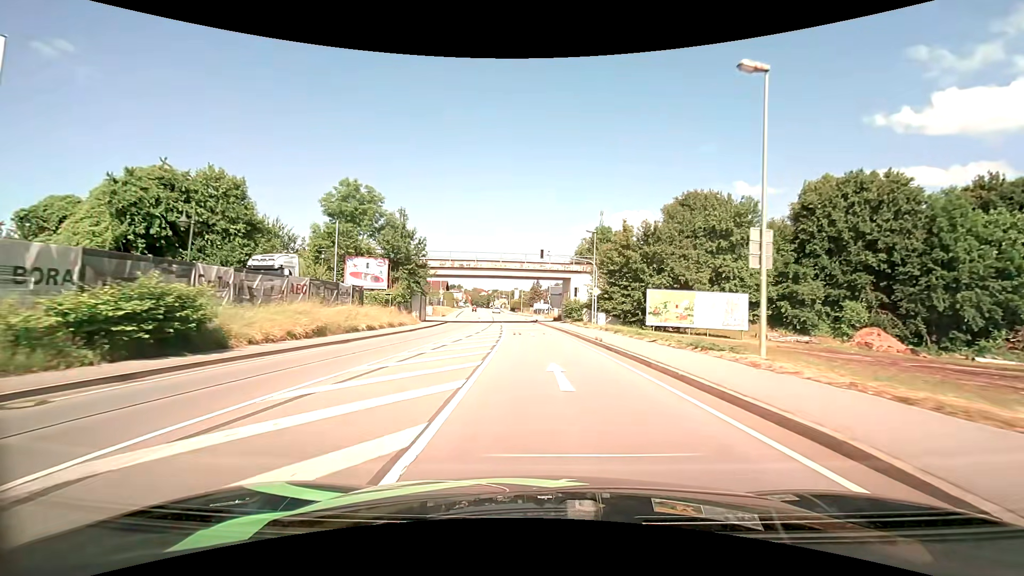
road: primary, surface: asphalt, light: Day
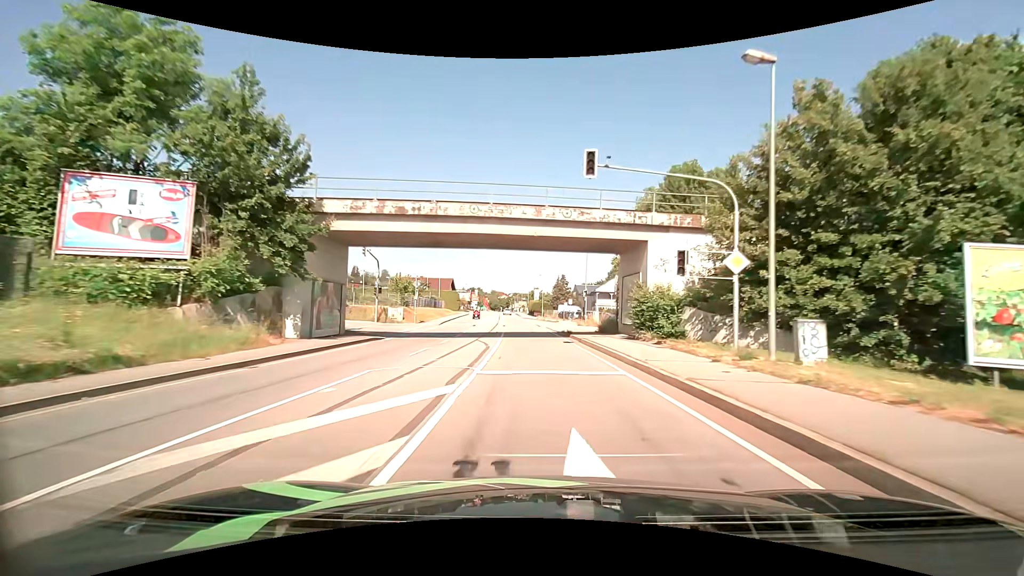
(-0.5, +27.9) m; -2°
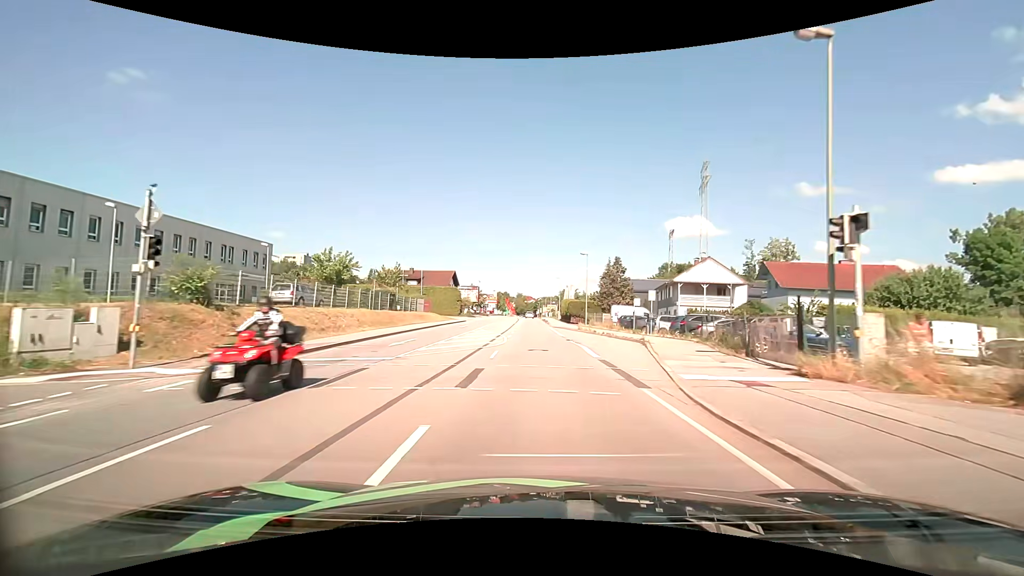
(-1.1, +36.9) m; -3°
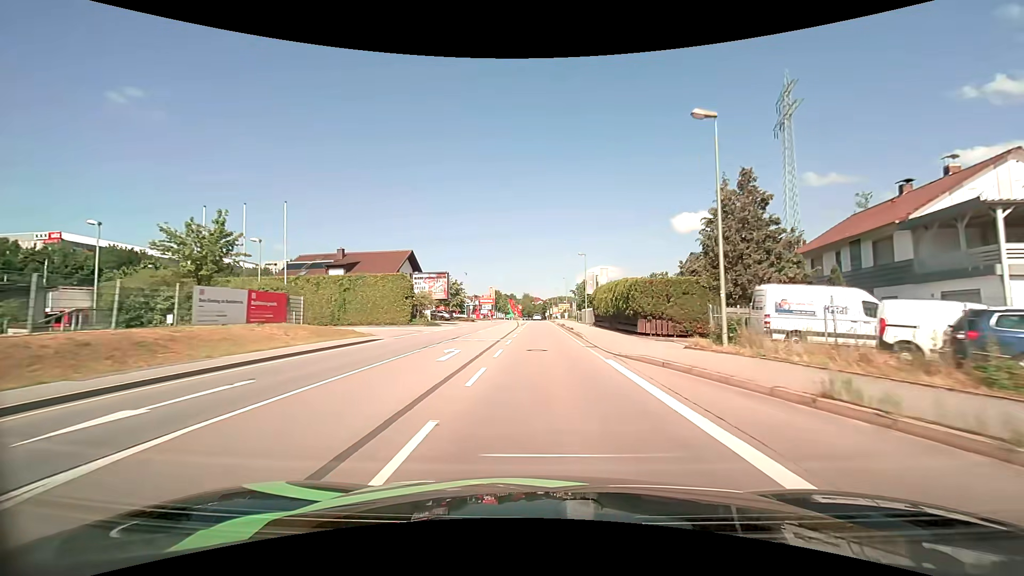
(-0.6, +36.8) m; -1°
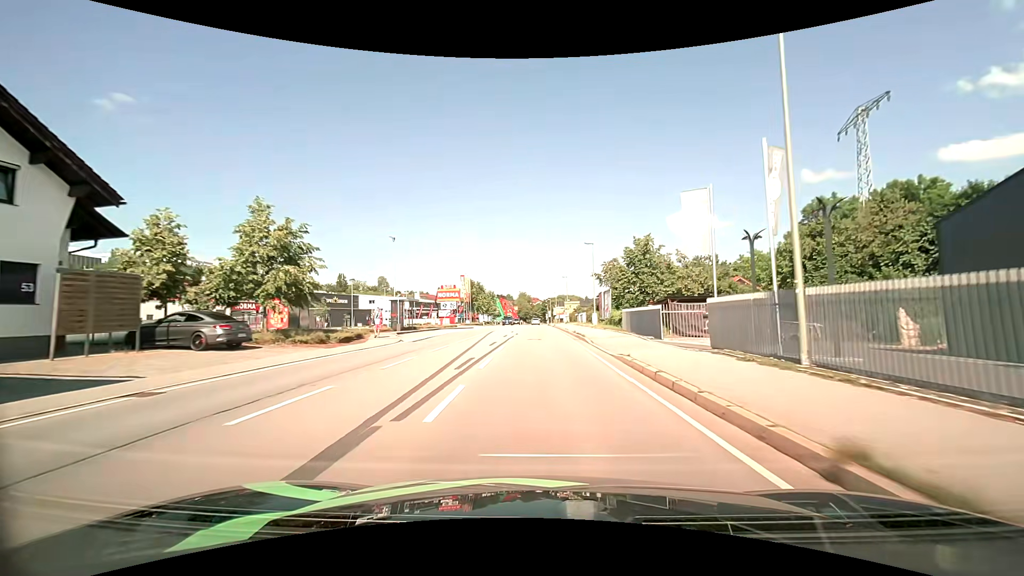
(-0.2, +45.7) m; 0°
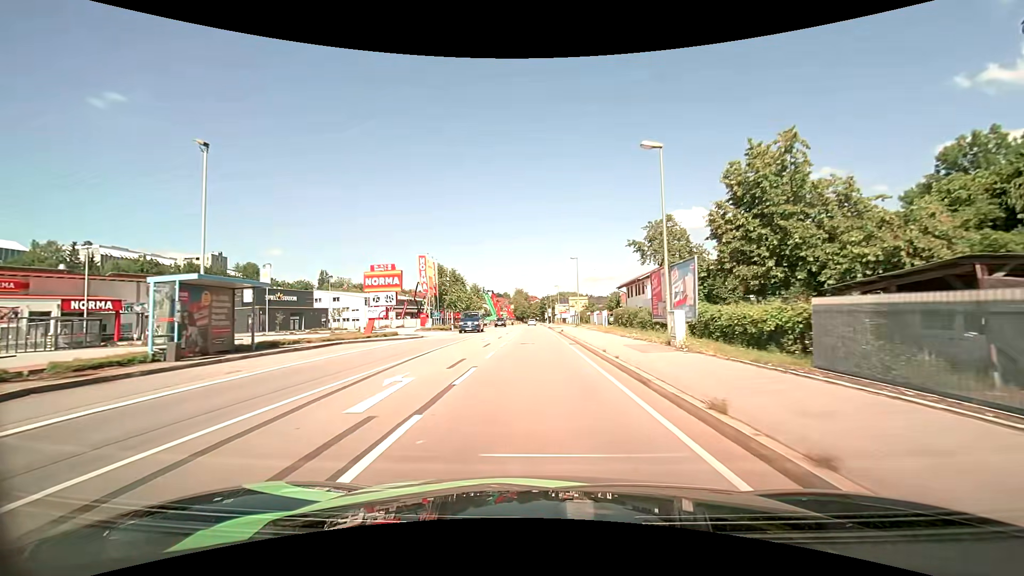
(+0.1, +26.4) m; 0°
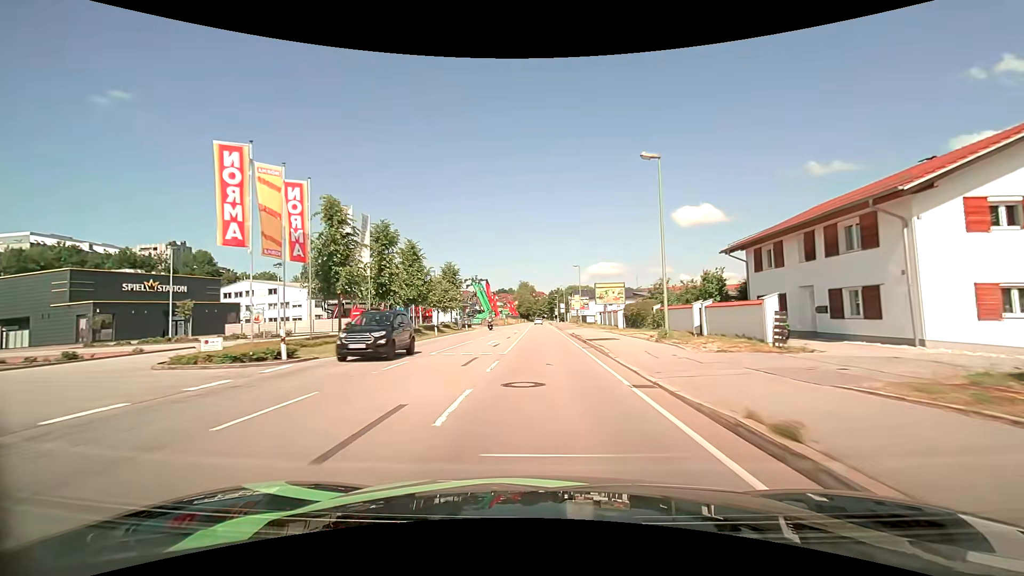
(-0.4, +35.3) m; -1°
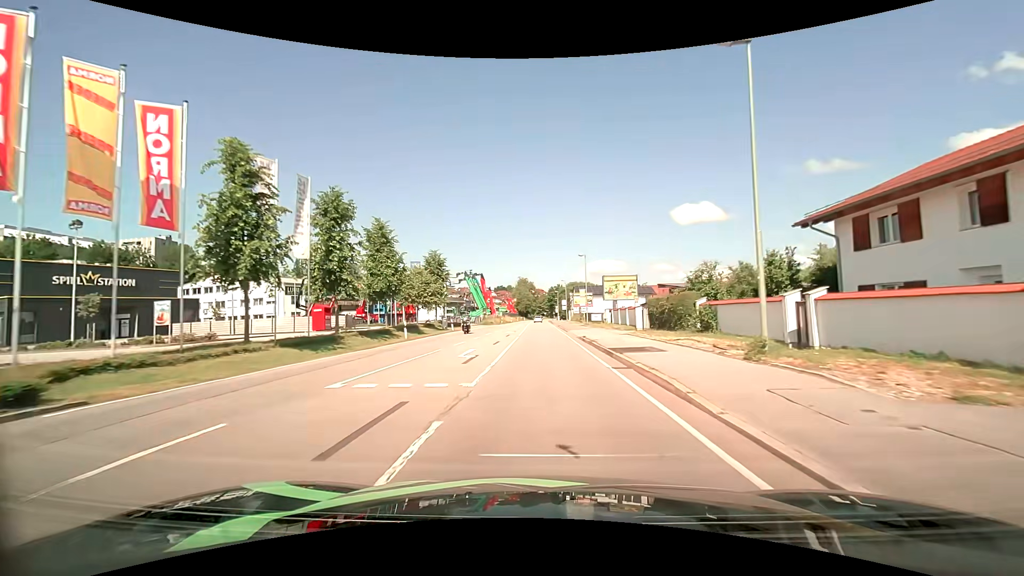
(0.0, +8.9) m; 0°
(0, +10) (0, +20) (0, +30) (0, +40) (0, +50) (0, +60) (0, +70) (0, +80) (0, +90) (0, +100) m
